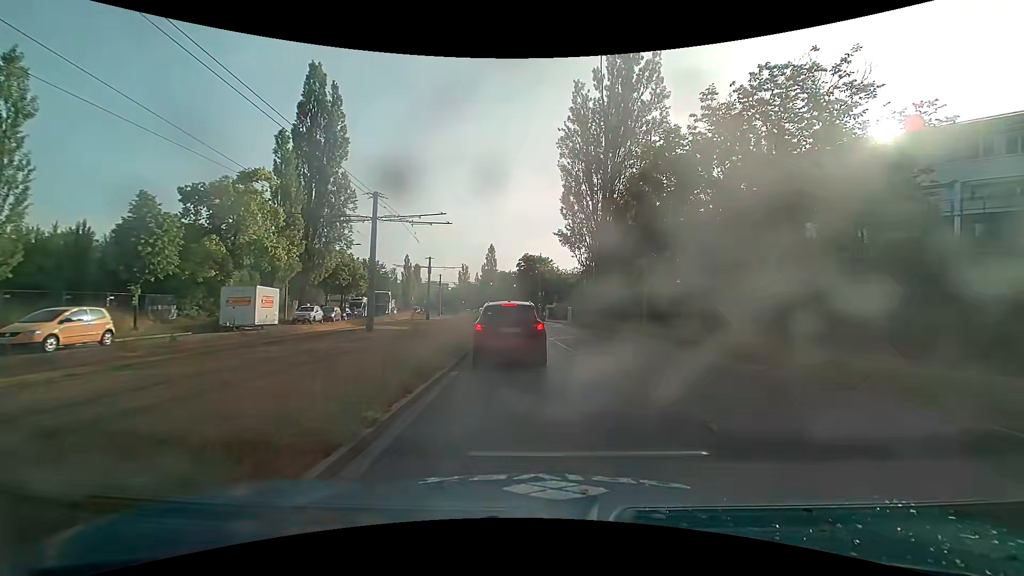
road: secondary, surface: asphalt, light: Day
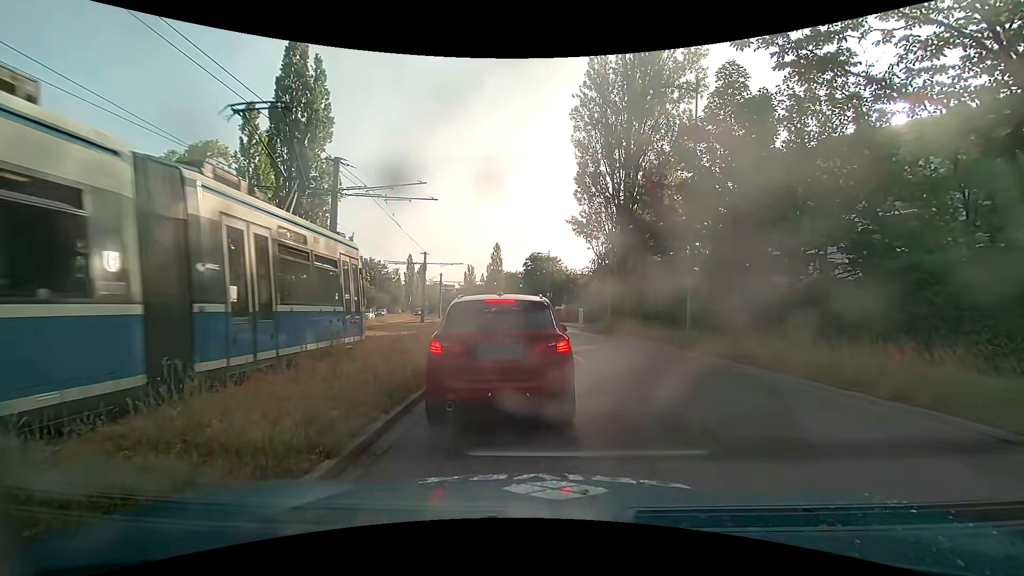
(-0.1, +5.7) m; 0°
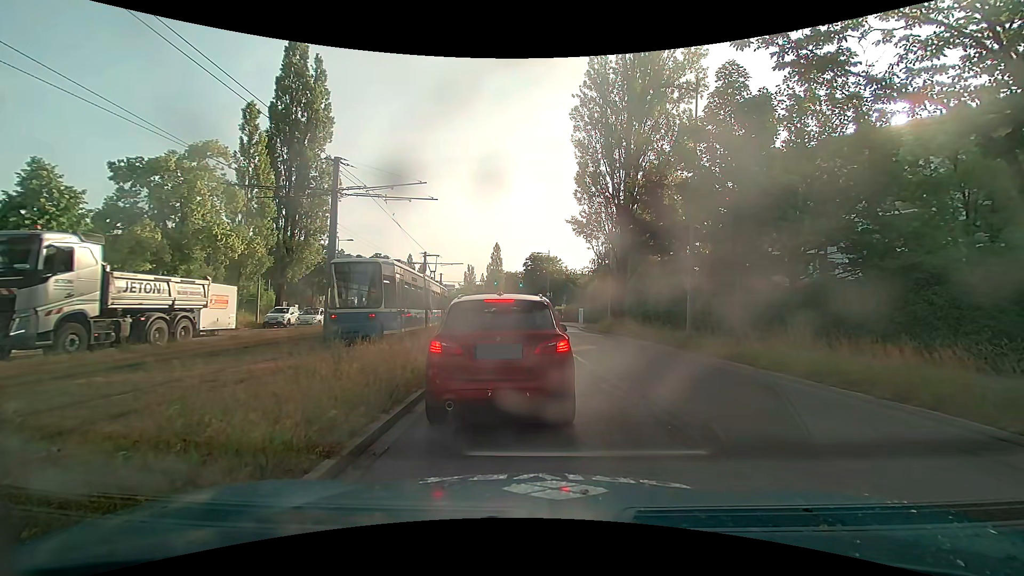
(0.0, +0.1) m; 0°
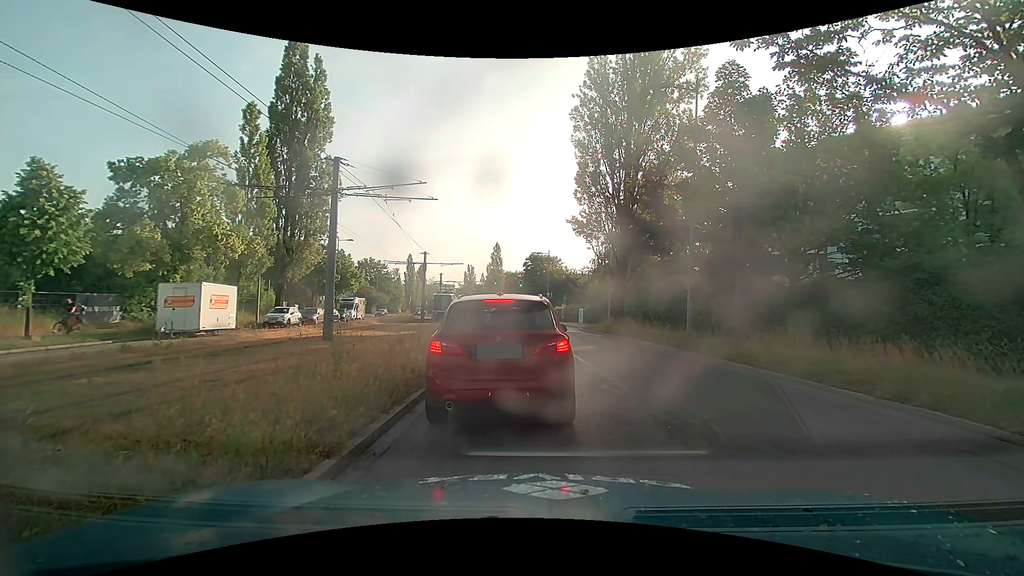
(0.0, 0.0) m; 0°
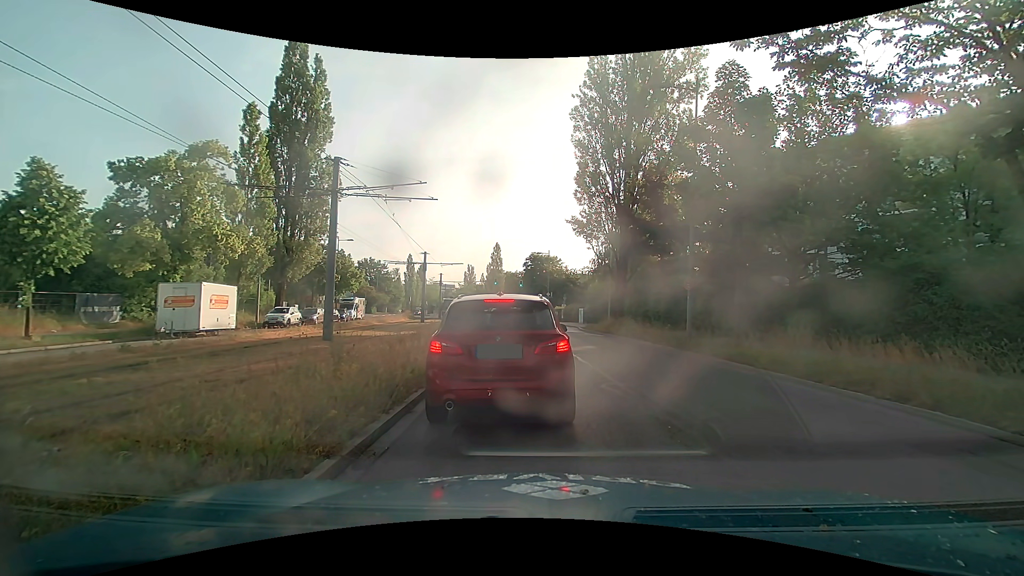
(0.0, 0.0) m; 0°
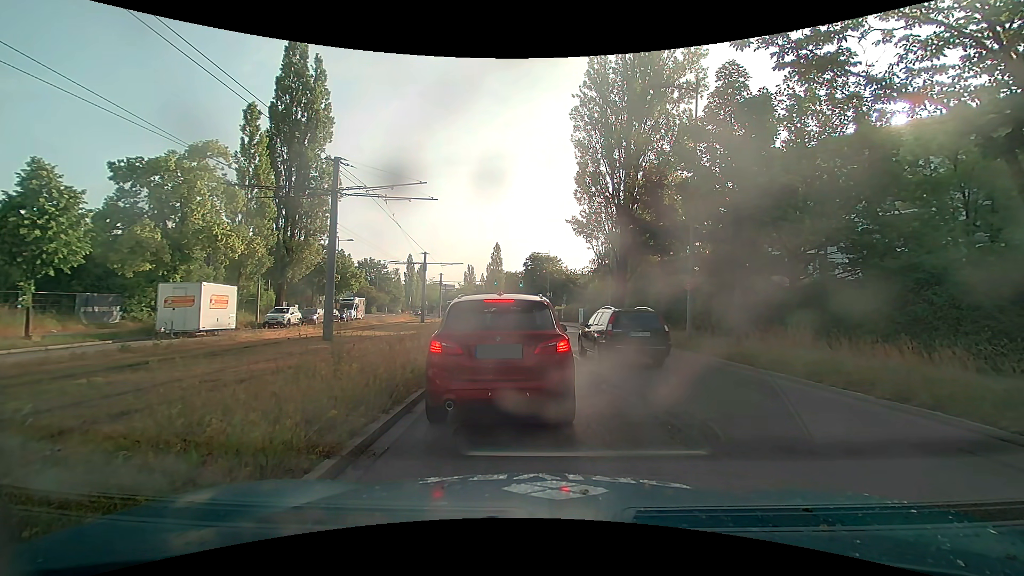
(0.0, 0.0) m; 0°
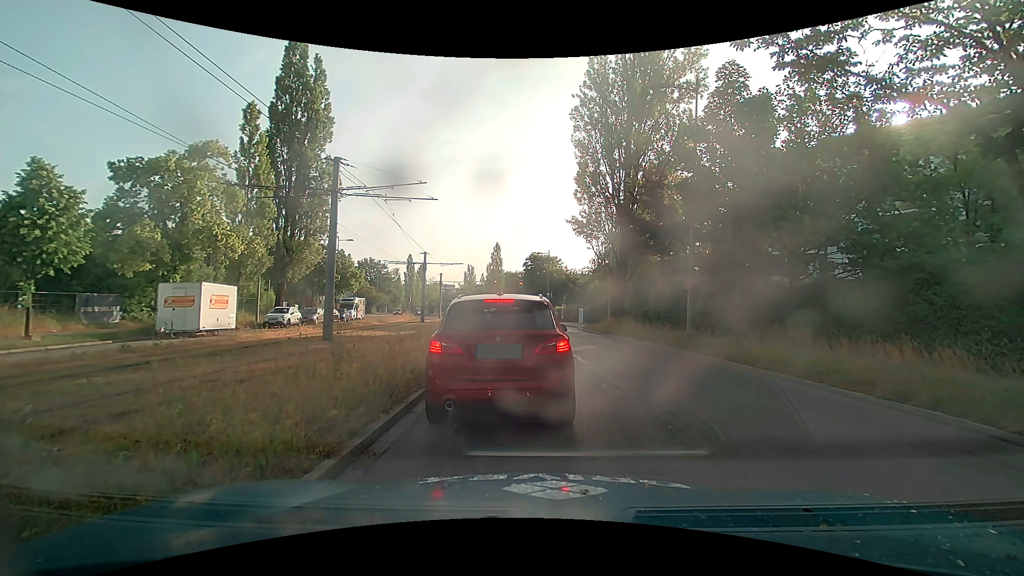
(0.0, 0.0) m; 0°
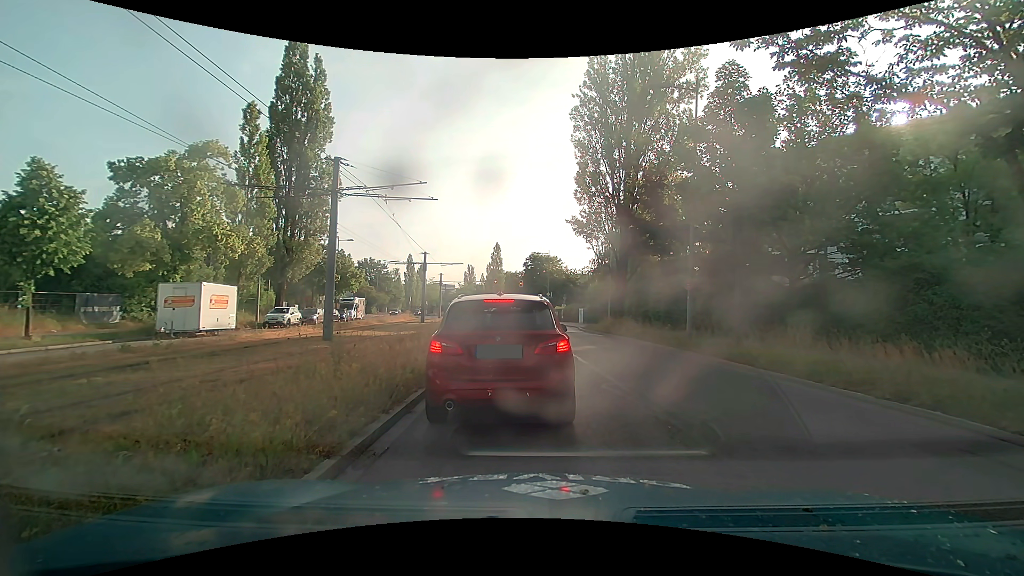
(0.0, 0.0) m; 0°
